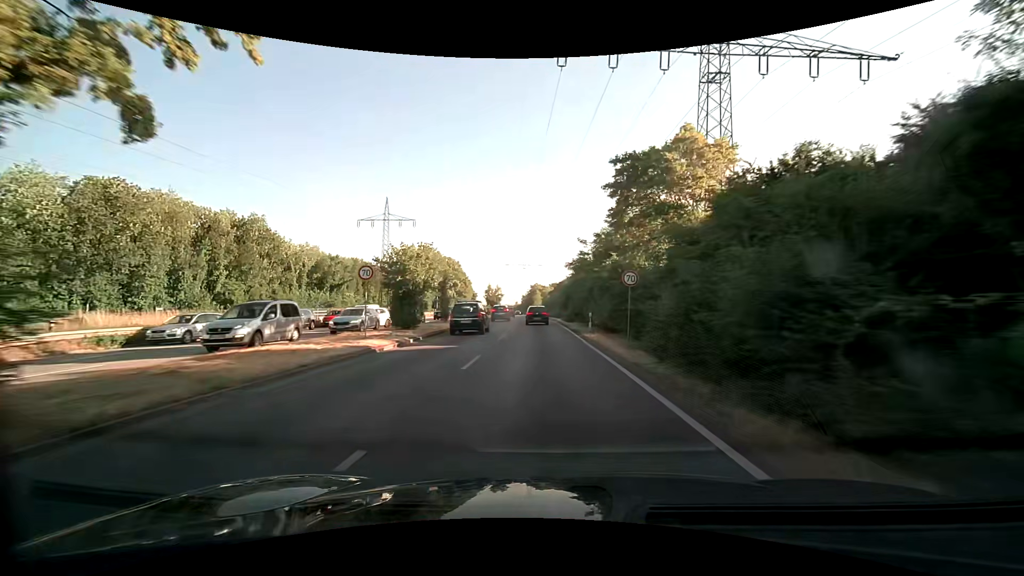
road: primary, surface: asphalt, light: Day
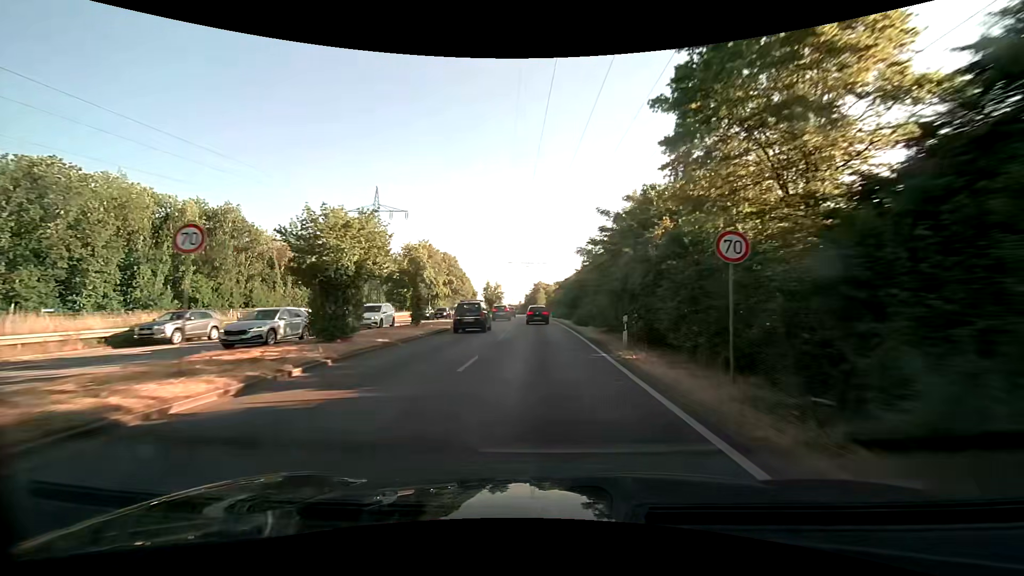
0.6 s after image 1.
(0.0, +9.7) m; 0°
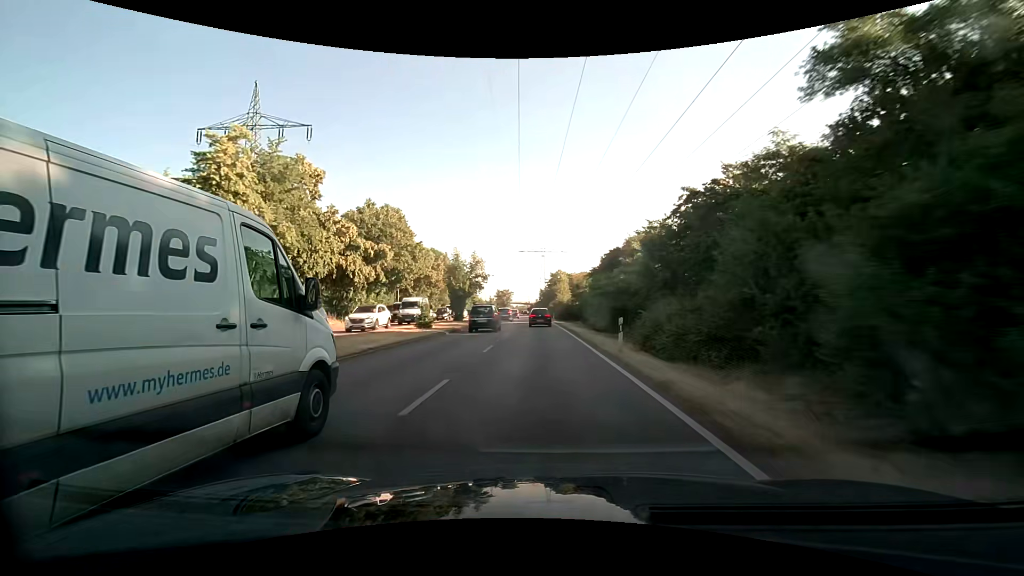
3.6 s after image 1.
(-0.7, +49.6) m; -2°
